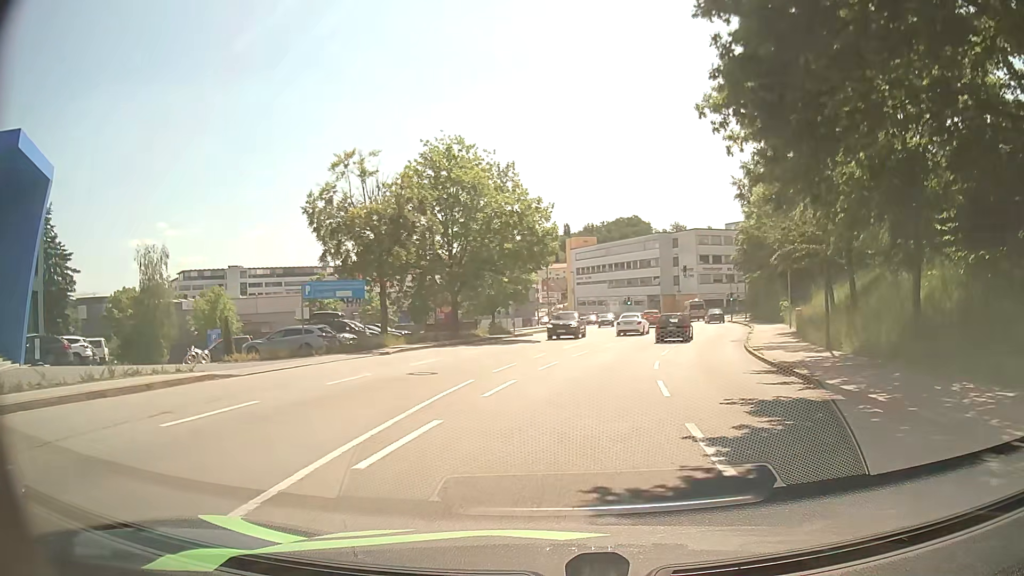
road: tertiary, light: Day
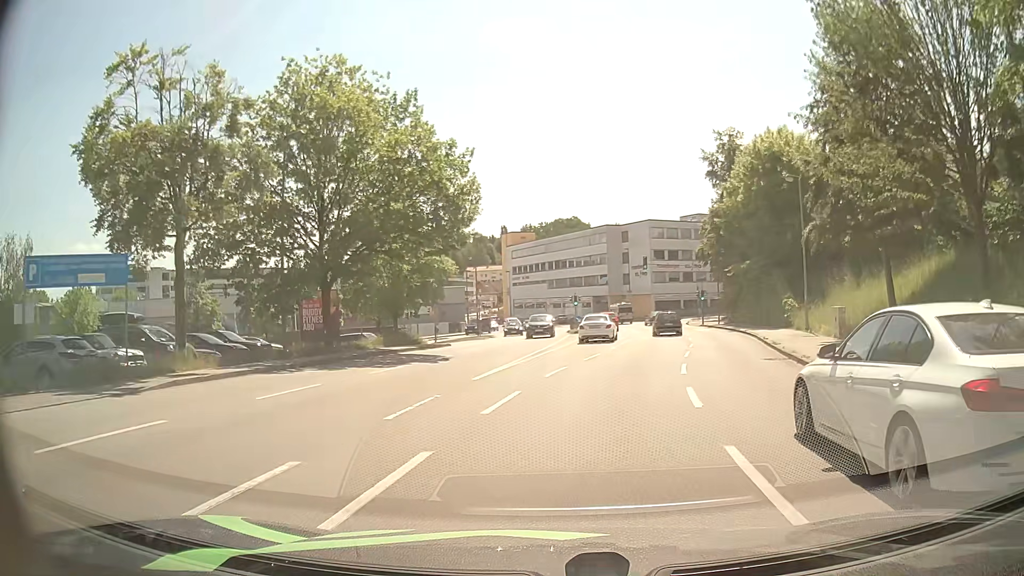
(+0.7, +14.0) m; +5°
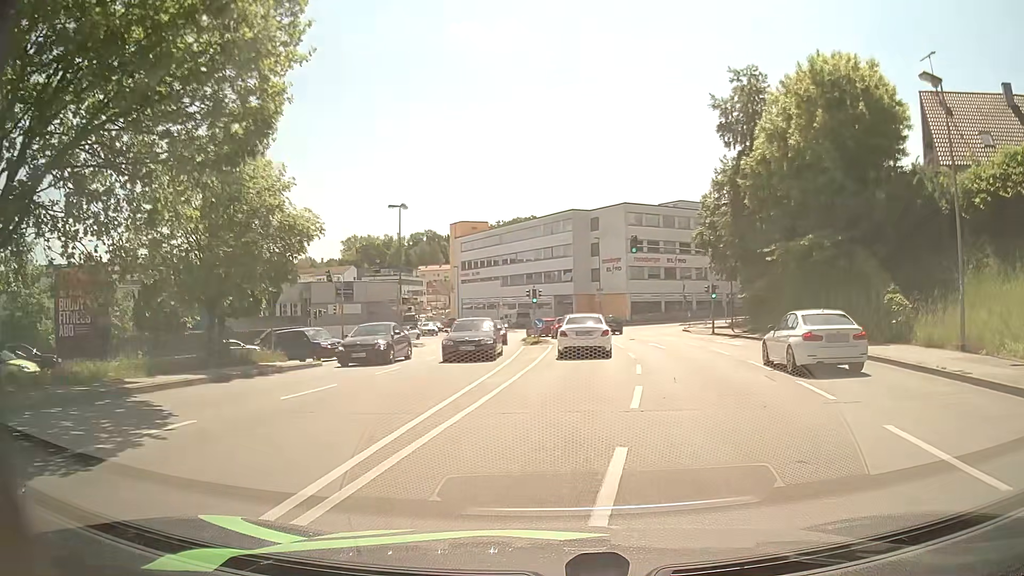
(+0.5, +17.4) m; +4°
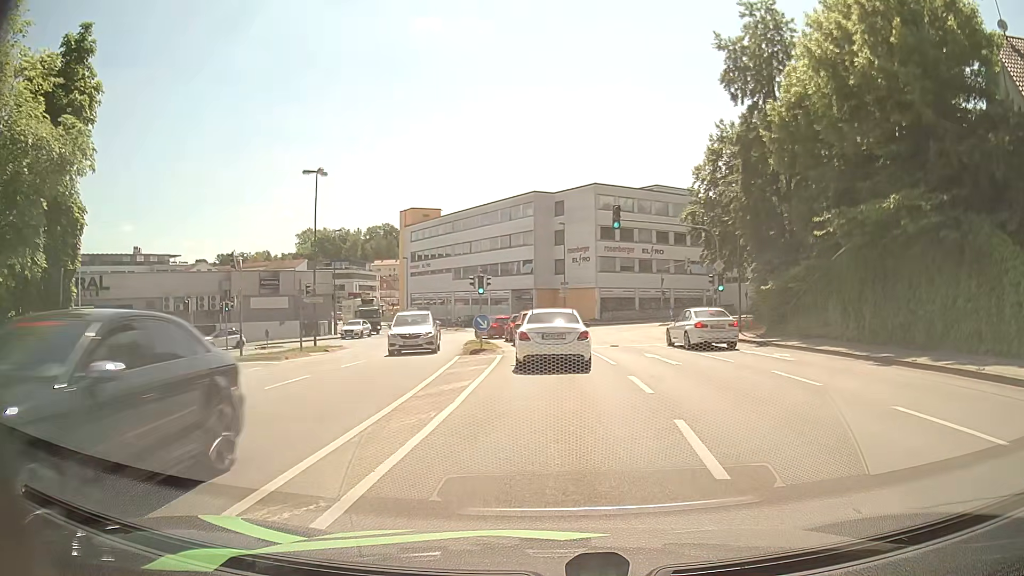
(+0.3, +10.5) m; +3°
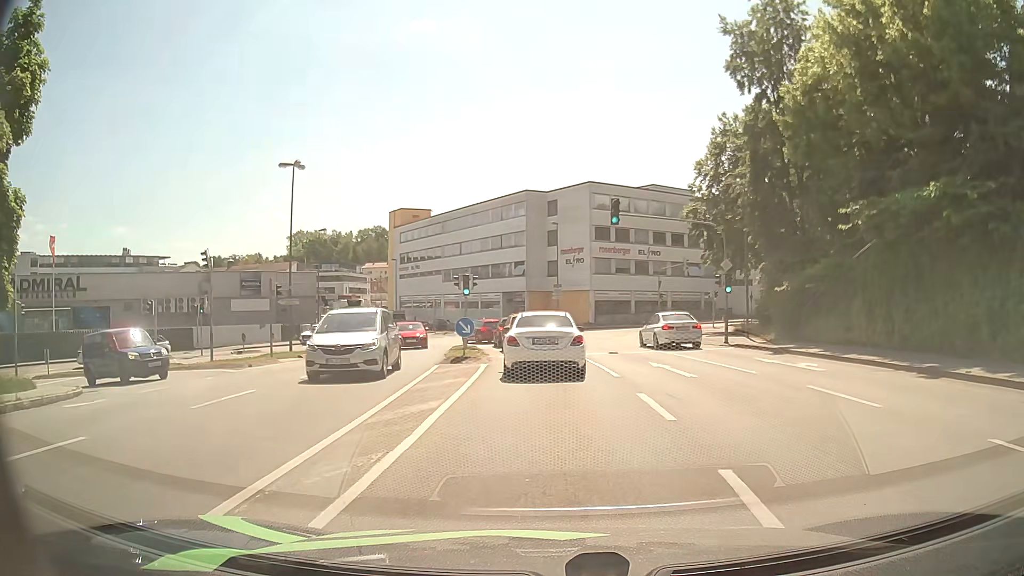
(0.0, +2.7) m; 0°
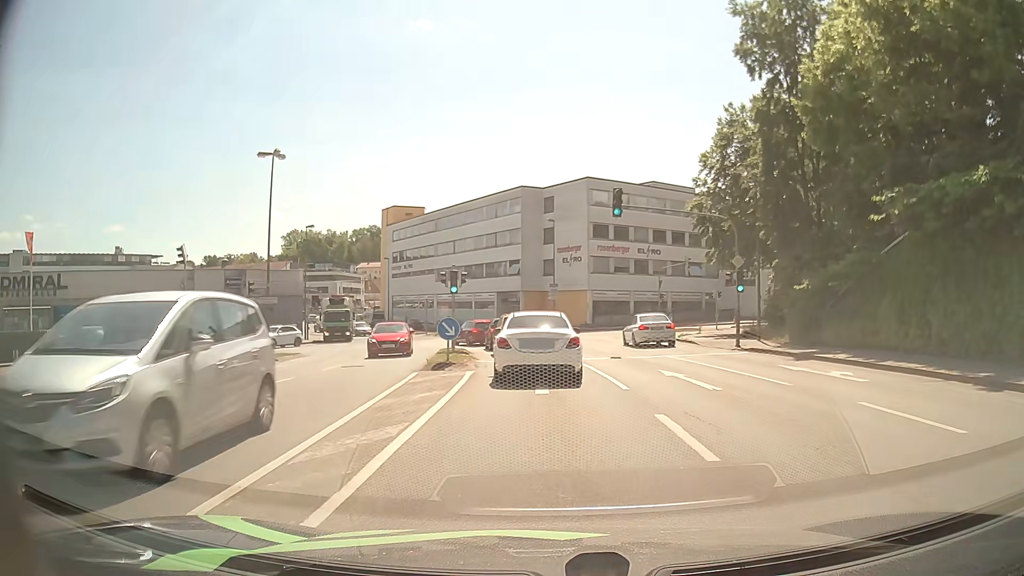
(0.0, +2.4) m; +1°
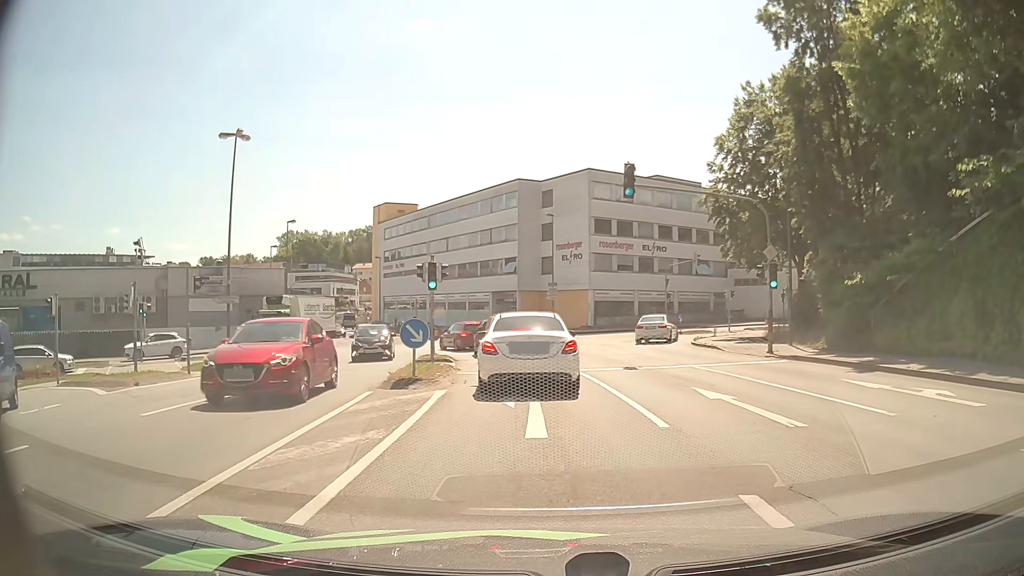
(-0.1, +4.3) m; 0°
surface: asphalt
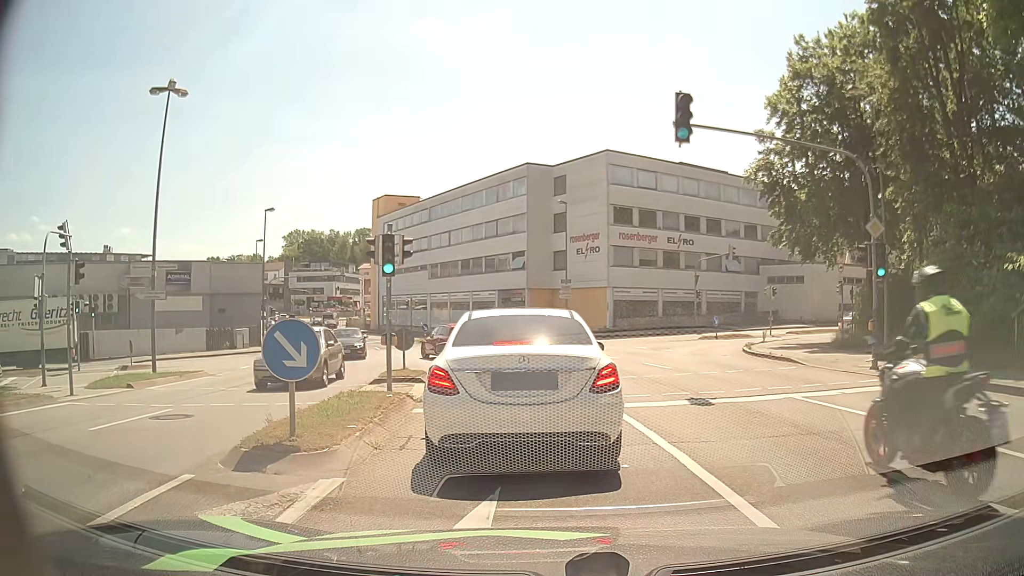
(-0.1, +7.0) m; -1°
